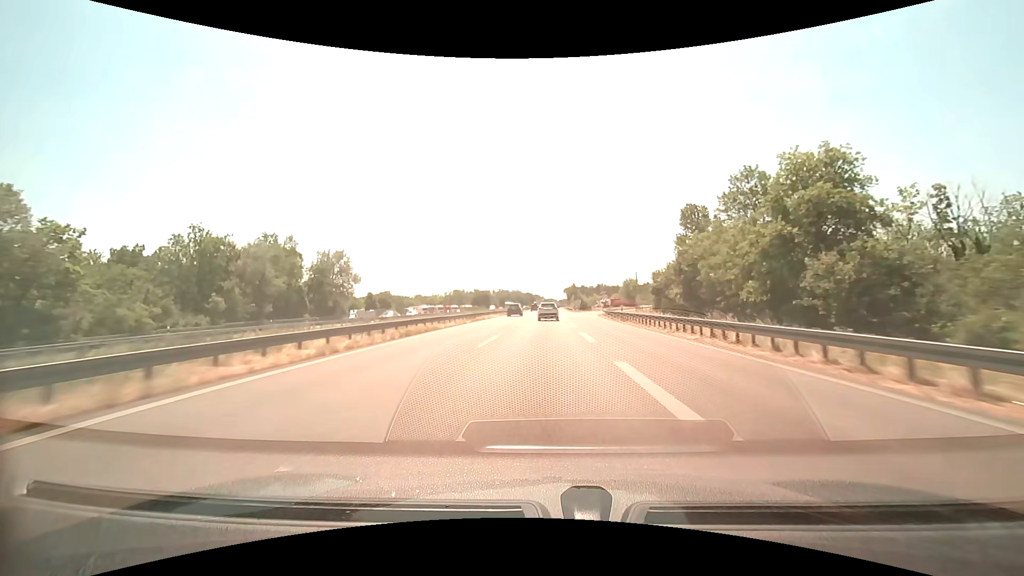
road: motorway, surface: asphalt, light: Day
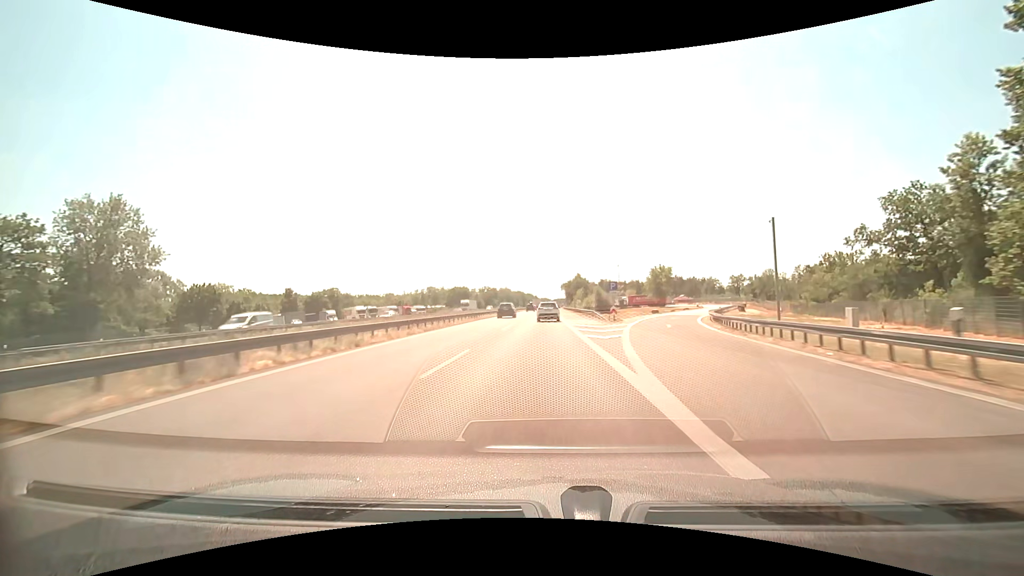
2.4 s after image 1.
(+0.5, +61.0) m; +1°
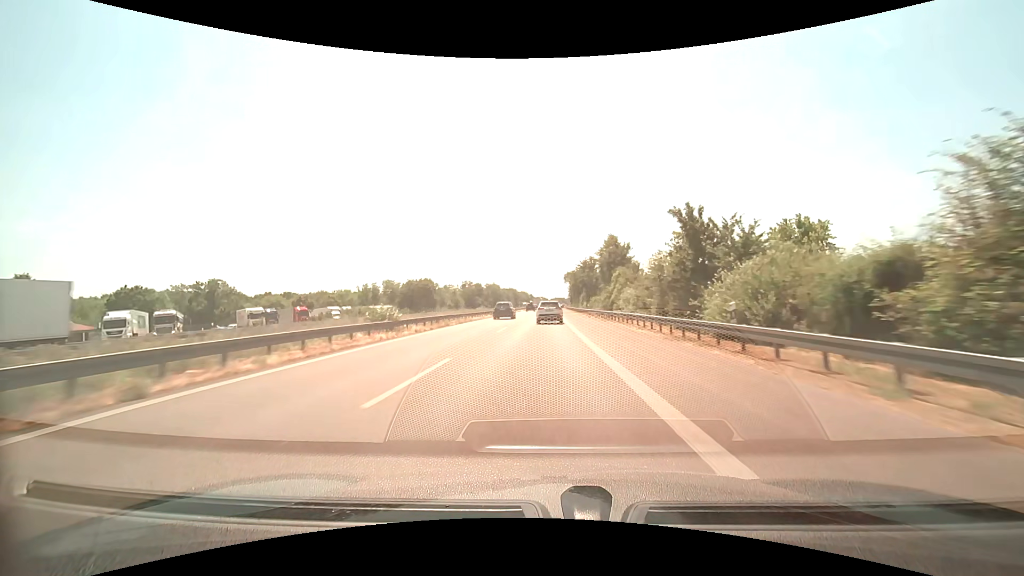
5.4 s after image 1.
(+0.3, +74.5) m; 0°
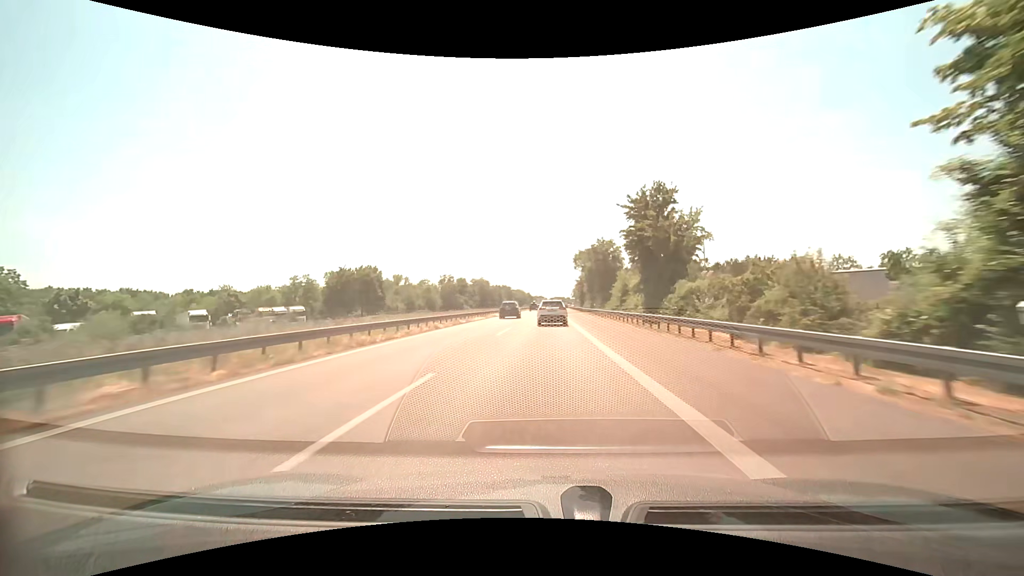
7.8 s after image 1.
(+0.2, +56.6) m; 0°
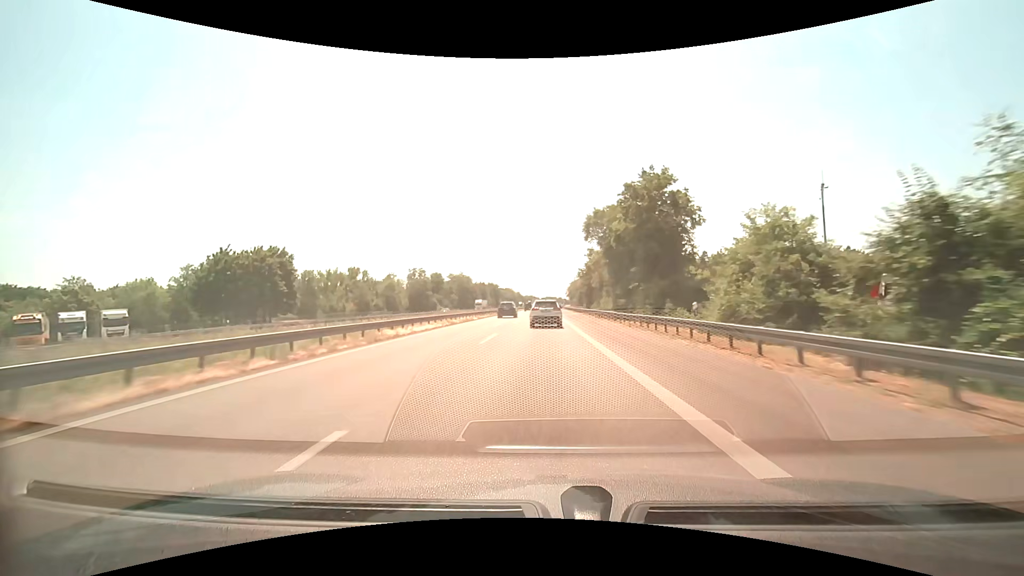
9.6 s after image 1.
(+0.2, +40.2) m; +1°
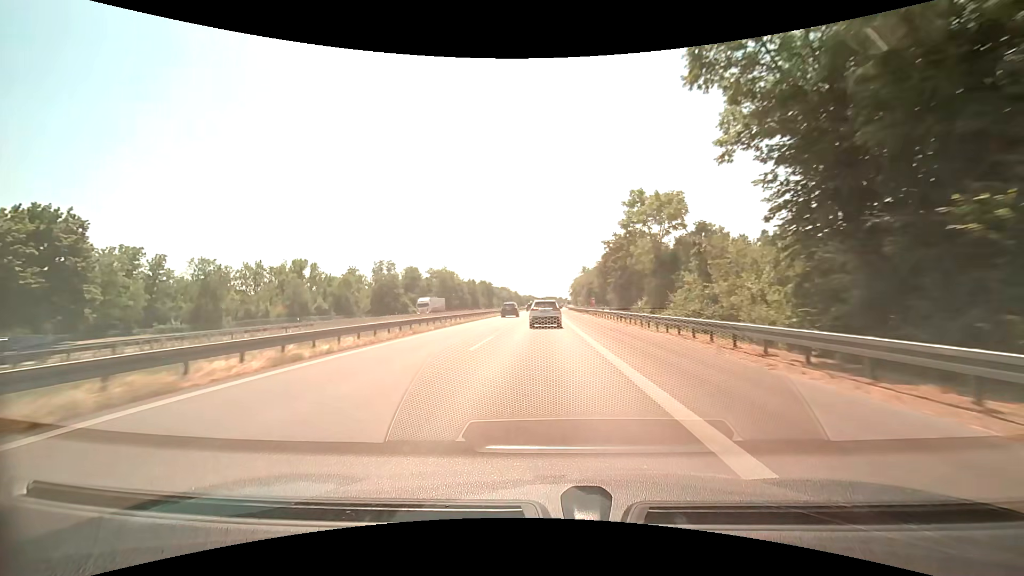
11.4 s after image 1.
(+0.1, +38.4) m; 0°
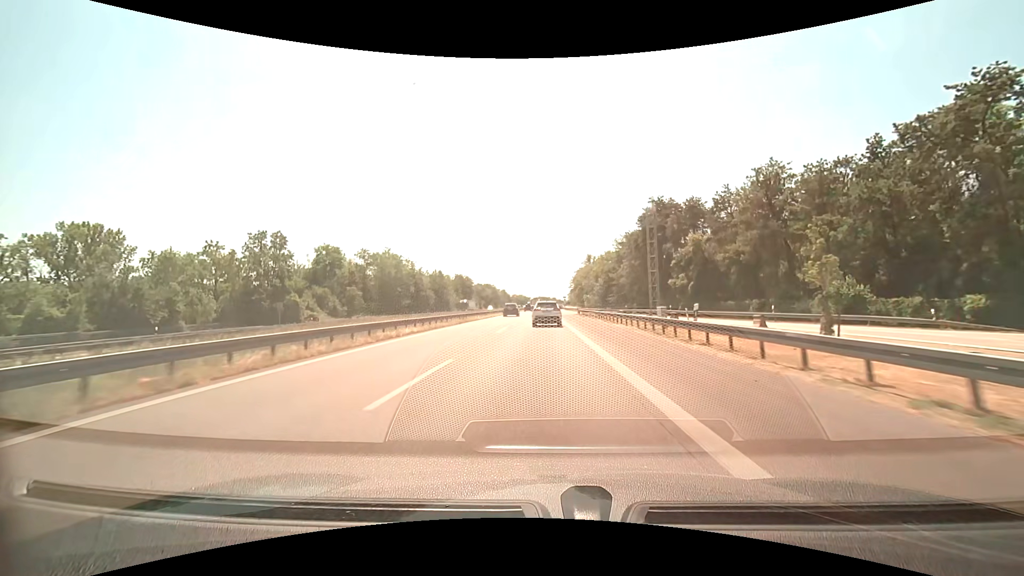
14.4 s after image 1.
(+0.2, +62.4) m; +1°
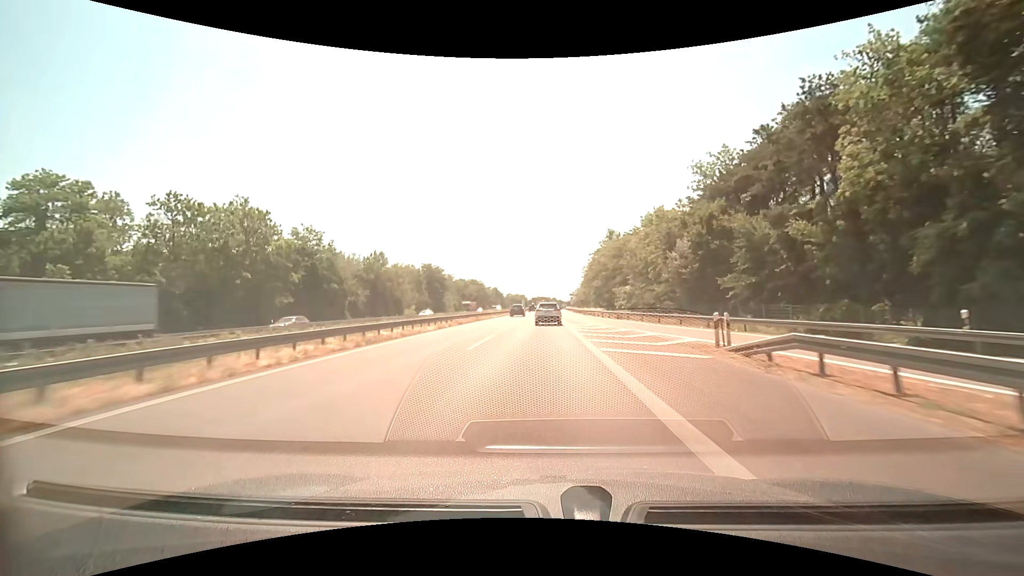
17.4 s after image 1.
(0.0, +62.9) m; 0°
(0, +10) (0, +20) (0, +30) (0, +40) (0, +50) (0, +60) (+1, +70) (+1, +80) (+1, +90) (+1, +100) m
